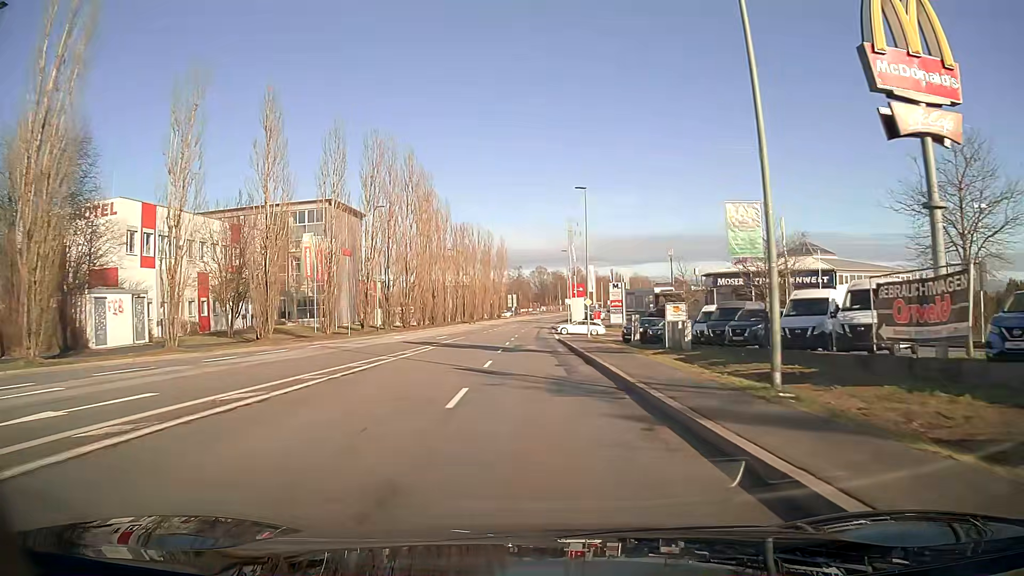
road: tertiary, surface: asphalt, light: Day
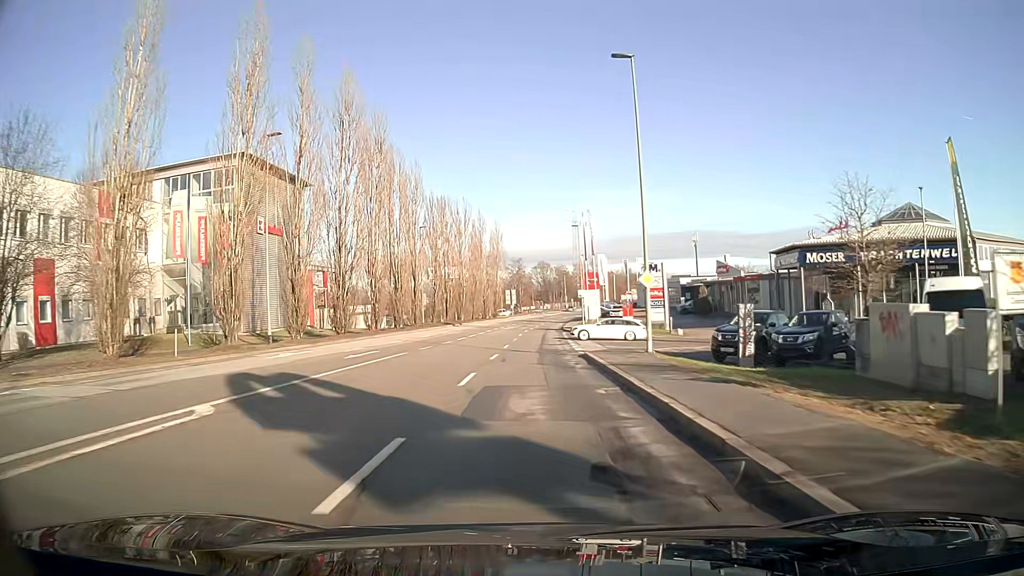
(0.0, +23.8) m; 0°
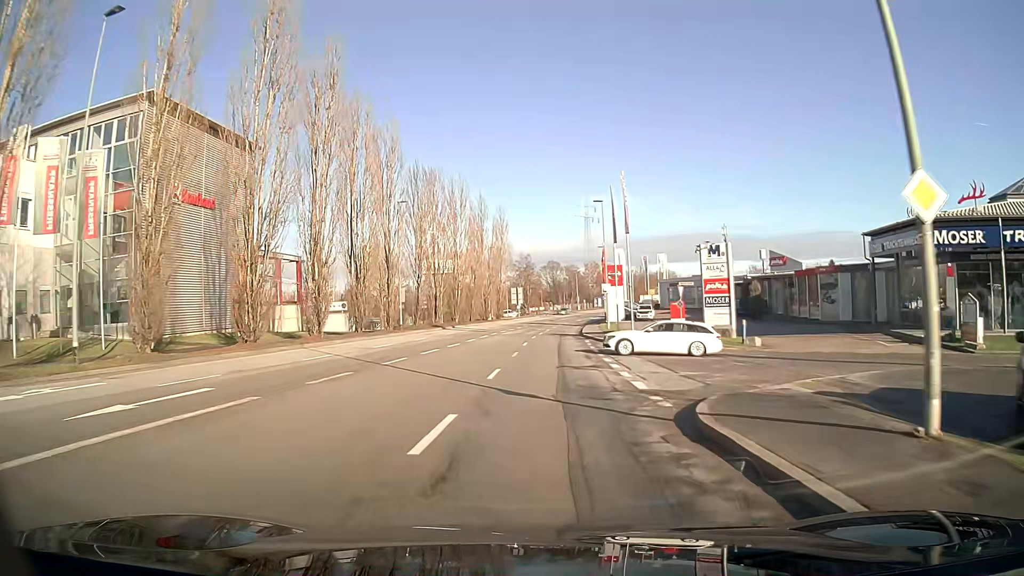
(-0.1, +15.9) m; 0°
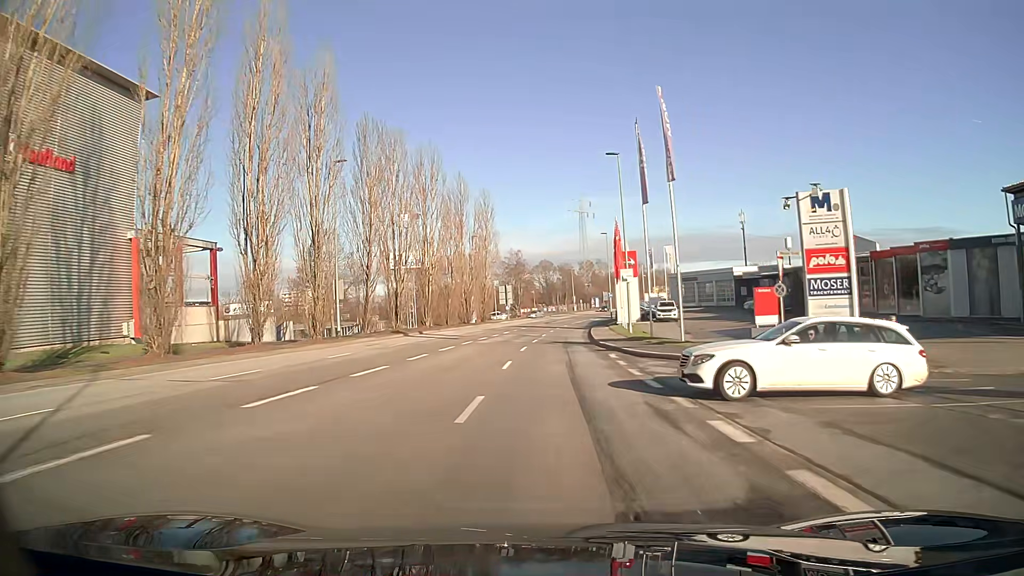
(+0.1, +15.9) m; +1°
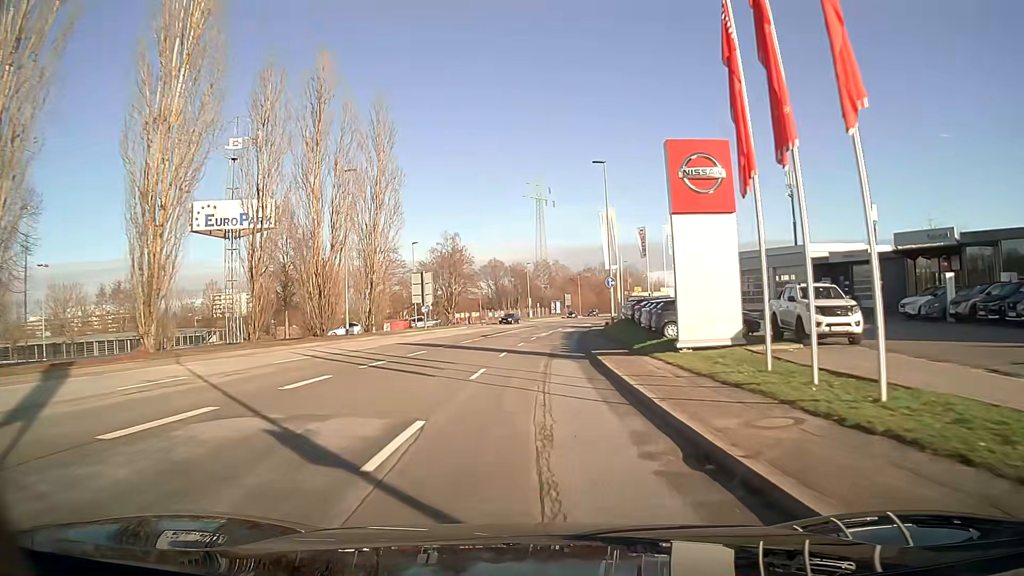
(+1.4, +39.0) m; +4°
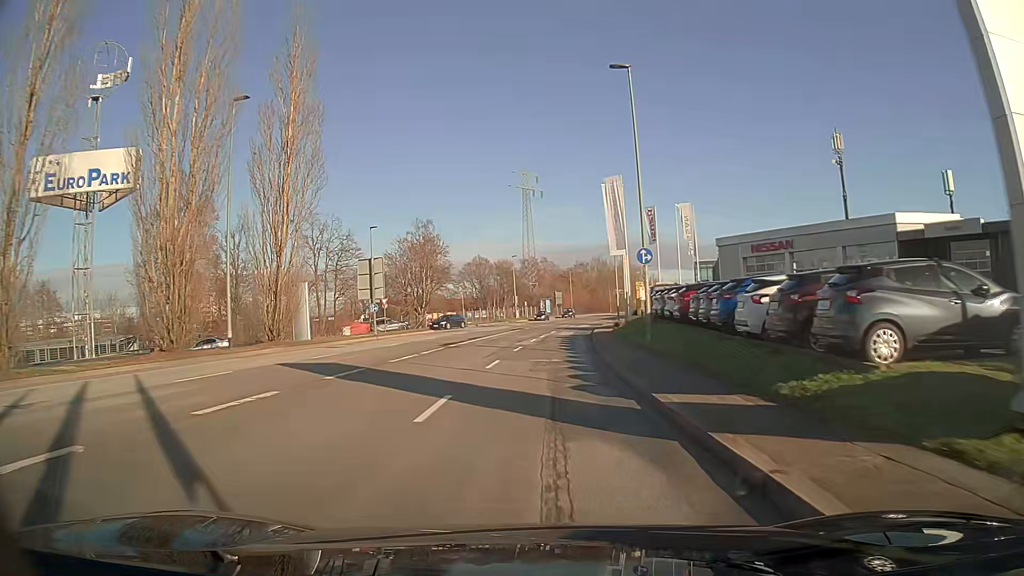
(+0.2, +15.6) m; +1°
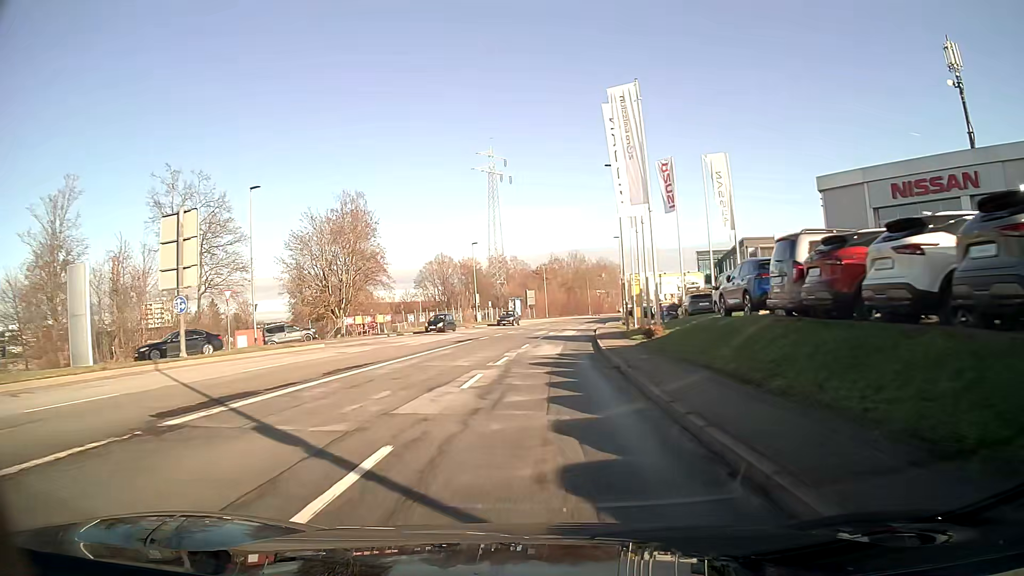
(+0.5, +23.3) m; +2°
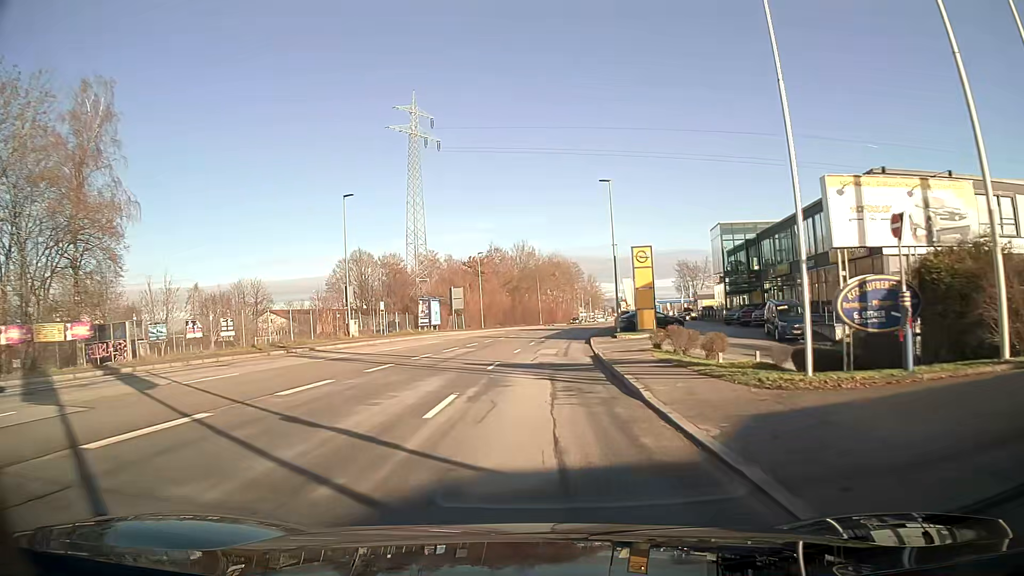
(+1.6, +38.6) m; +5°
(0, +10) (0, +20) (+1, +30) (+2, +40) (+2, +50) (+3, +60) (+5, +70) (+6, +80) (+8, +90) (+10, +99) m
